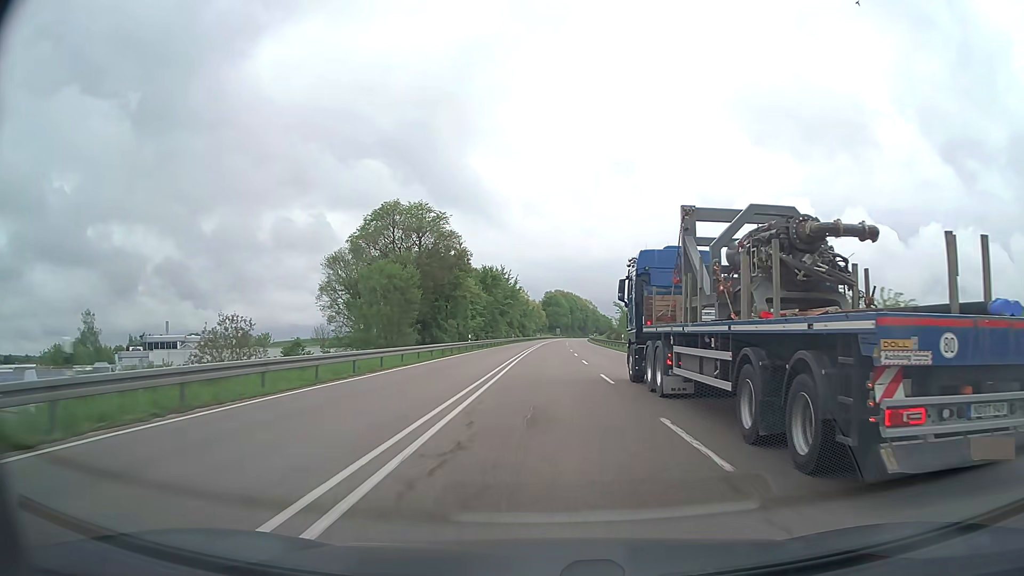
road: trunk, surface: asphalt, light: Day
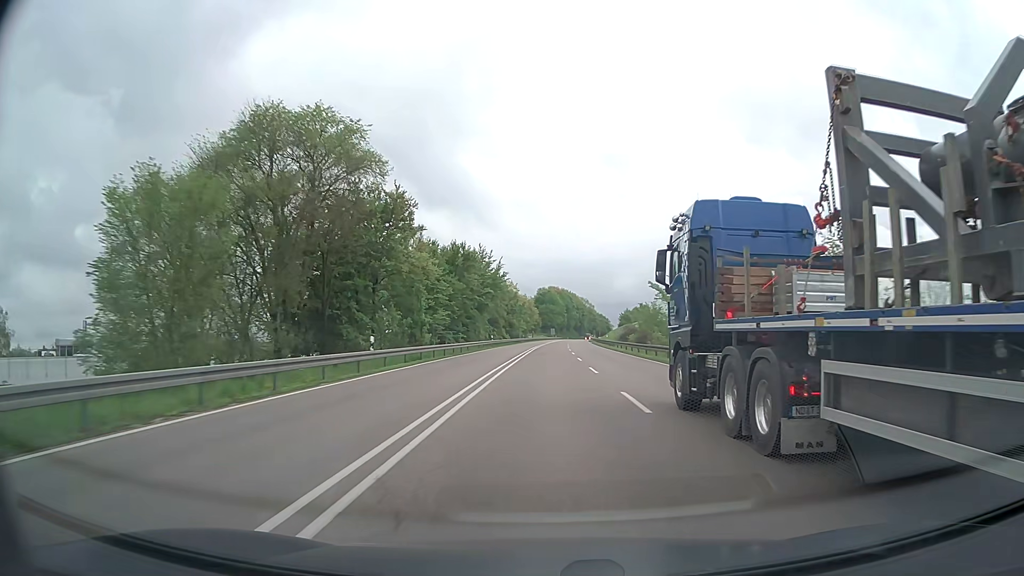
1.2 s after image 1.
(+0.2, +31.3) m; +1°
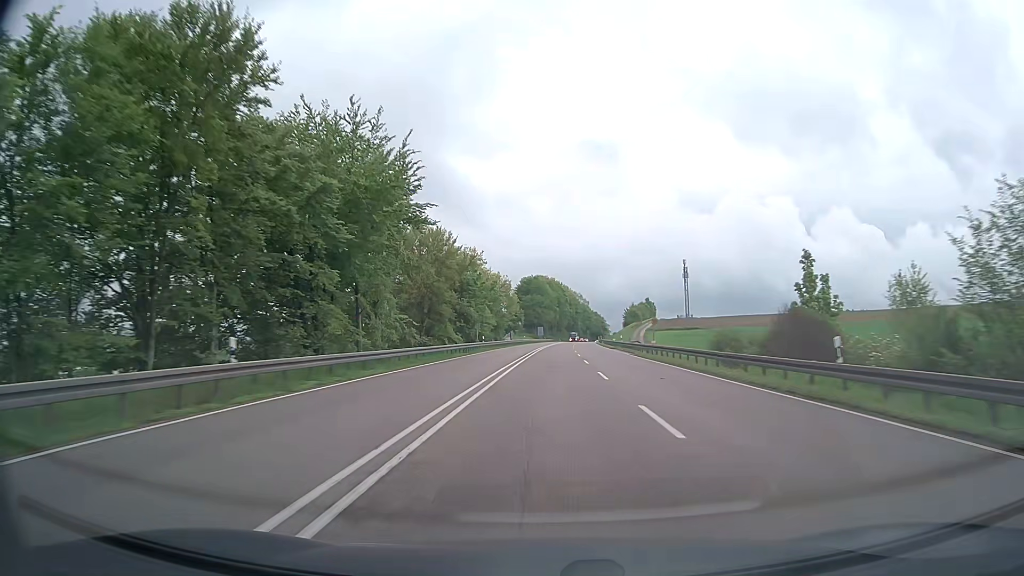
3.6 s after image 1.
(+0.6, +63.0) m; +1°
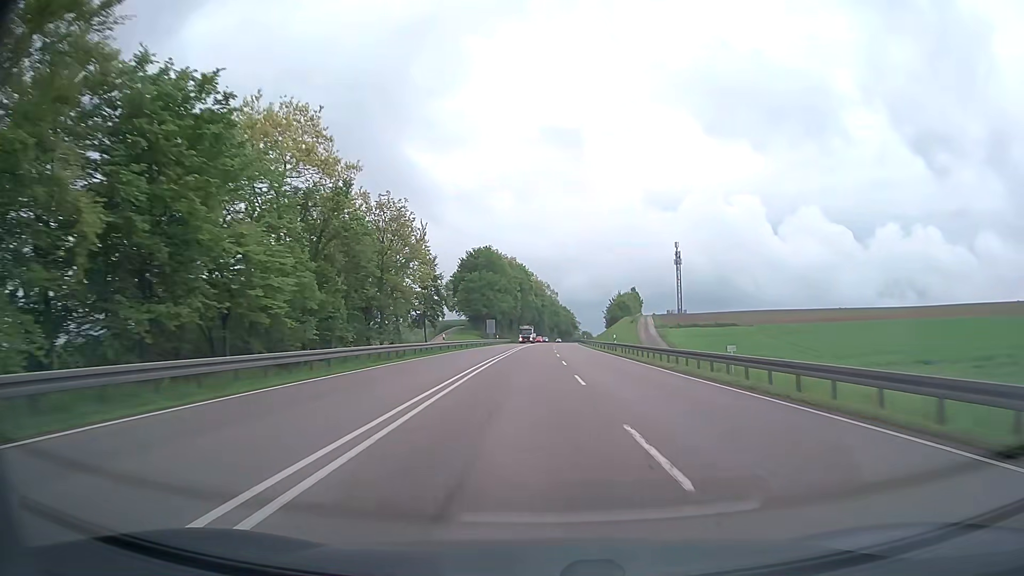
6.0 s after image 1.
(+1.3, +63.4) m; +3°
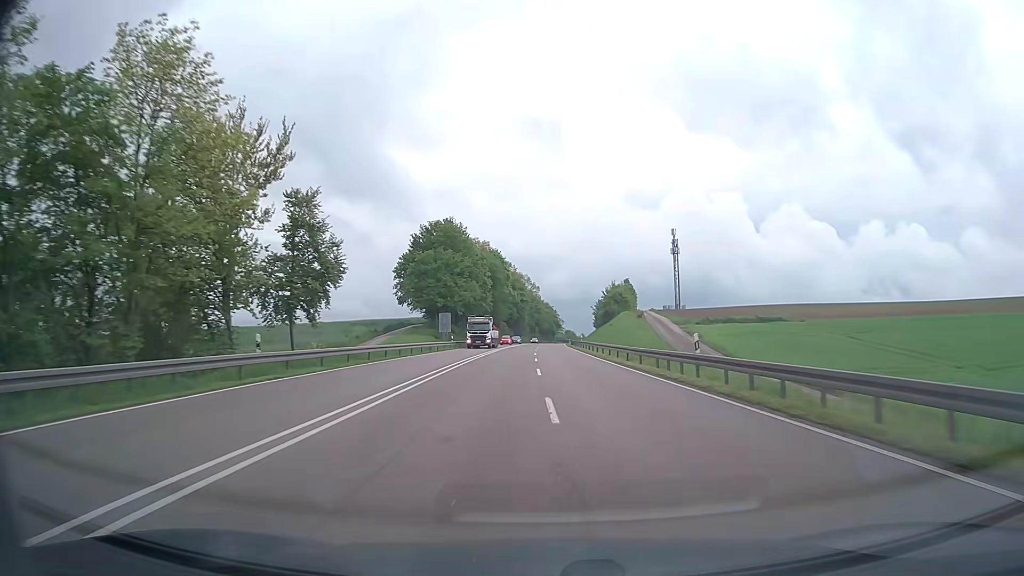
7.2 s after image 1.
(+0.5, +31.9) m; +2°
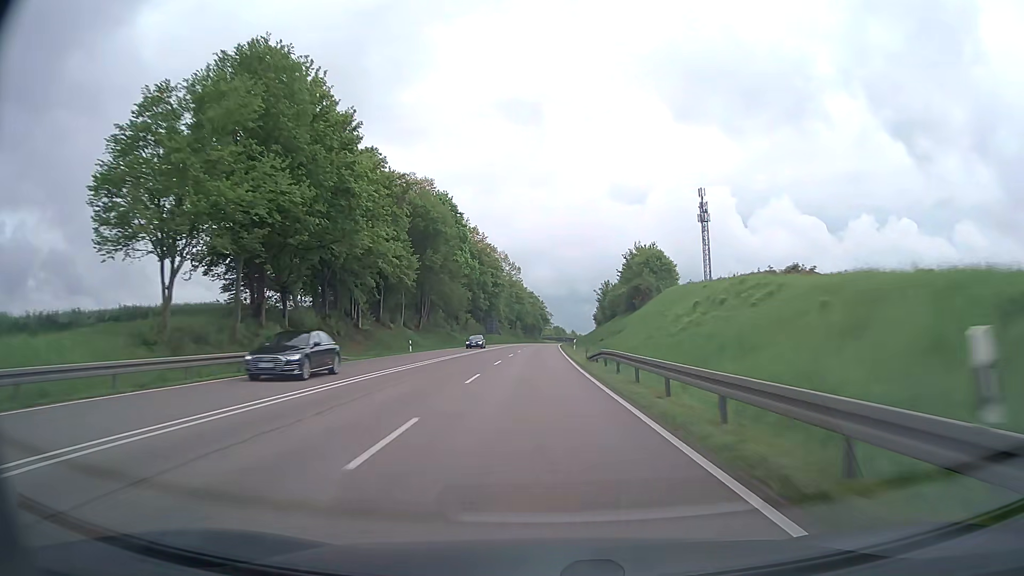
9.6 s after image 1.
(+1.3, +63.9) m; +2°
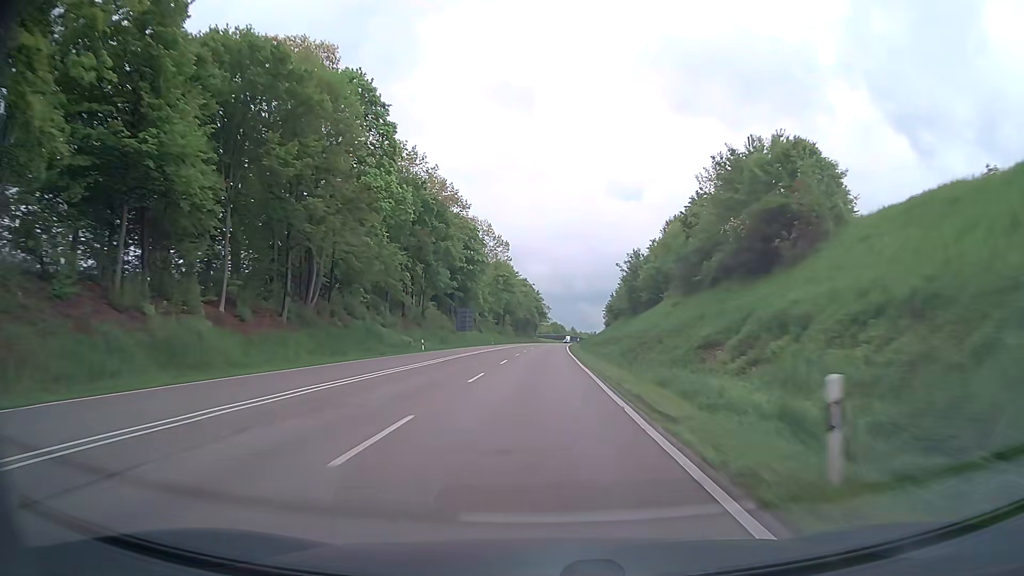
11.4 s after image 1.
(-0.1, +48.1) m; 0°
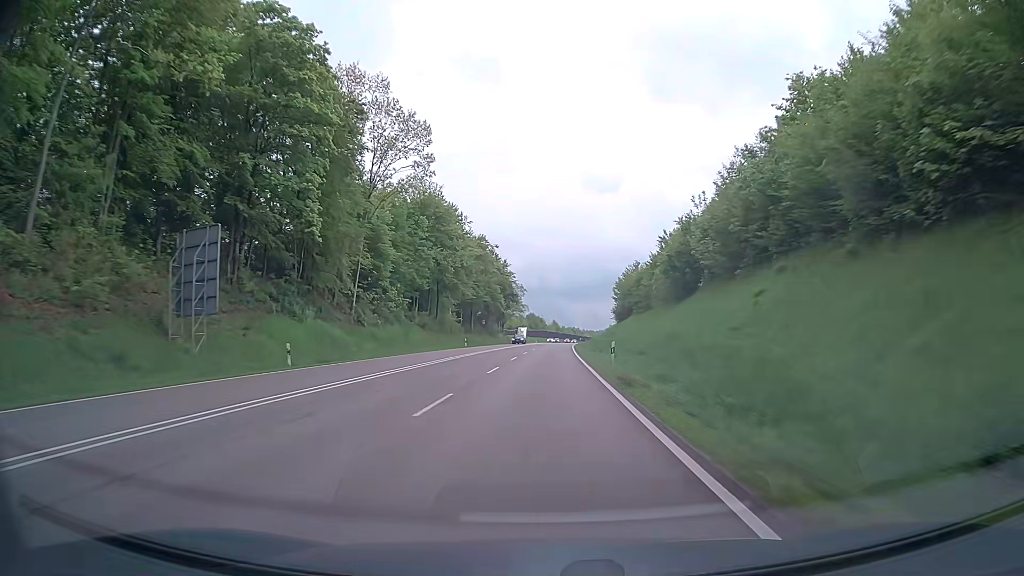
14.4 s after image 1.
(+1.4, +80.1) m; +2°
(0, +10) (0, +20) (0, +30) (0, +40) (0, +50) (+1, +60) (+1, +70) (+1, +80) (+2, +90) (+2, +100) m
